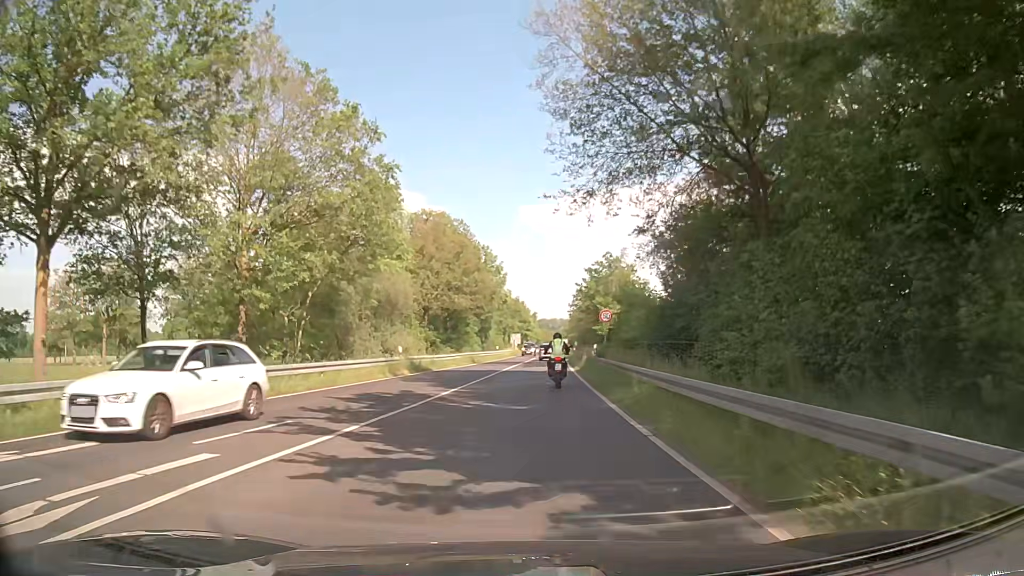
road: secondary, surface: asphalt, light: Day
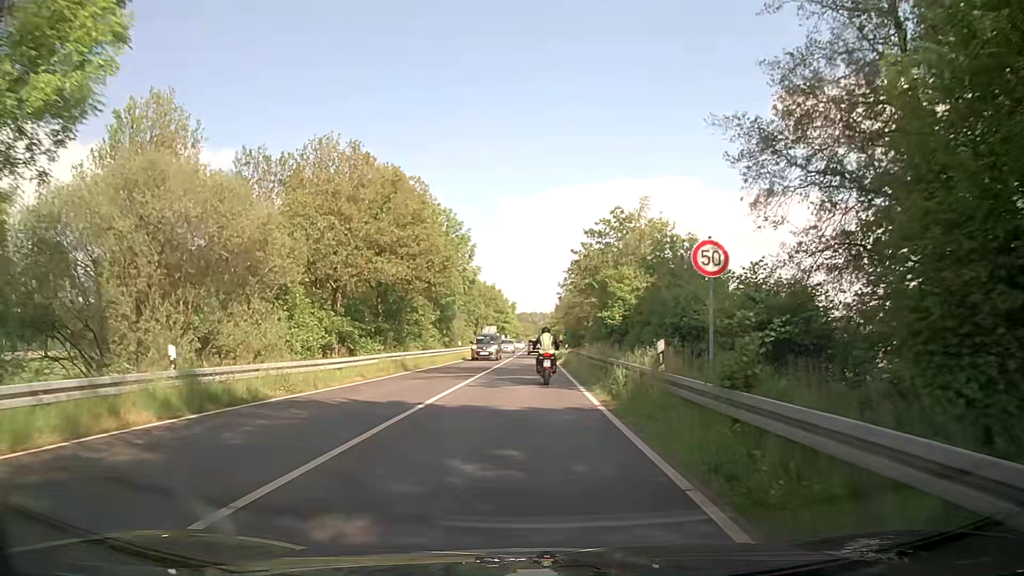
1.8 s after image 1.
(+0.6, +20.3) m; +2°
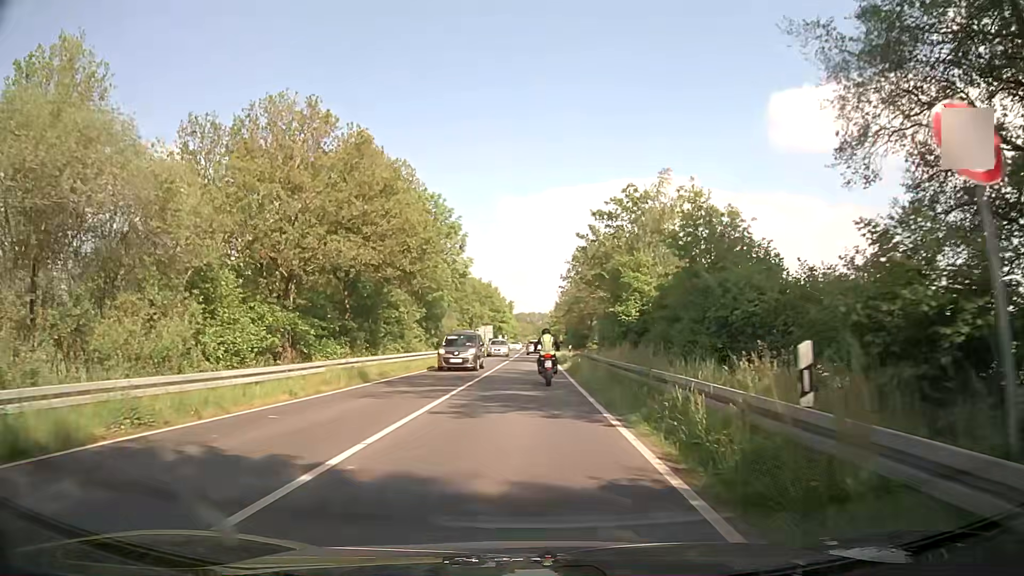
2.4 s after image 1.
(0.0, +6.8) m; +1°
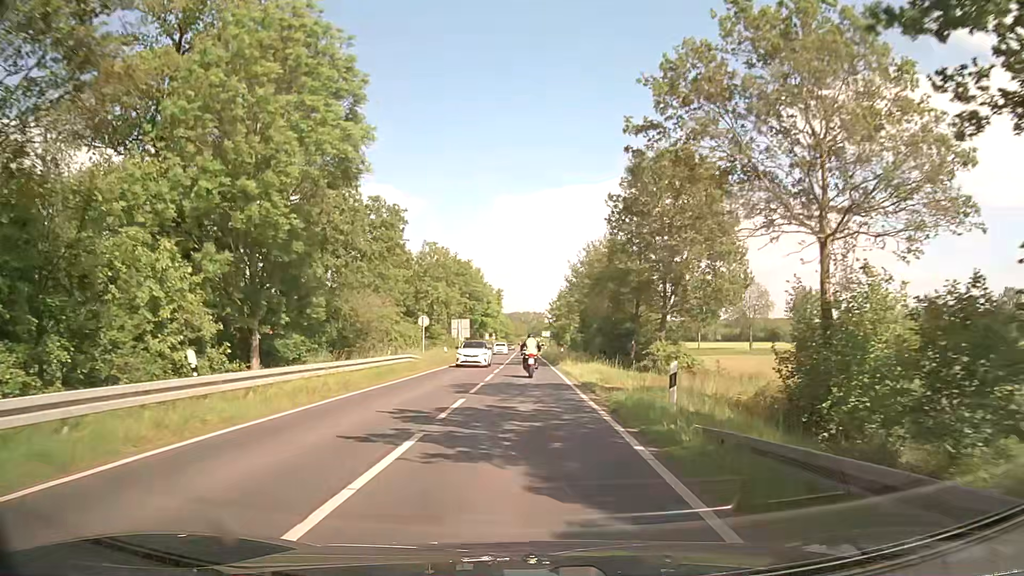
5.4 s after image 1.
(-0.2, +34.4) m; 0°
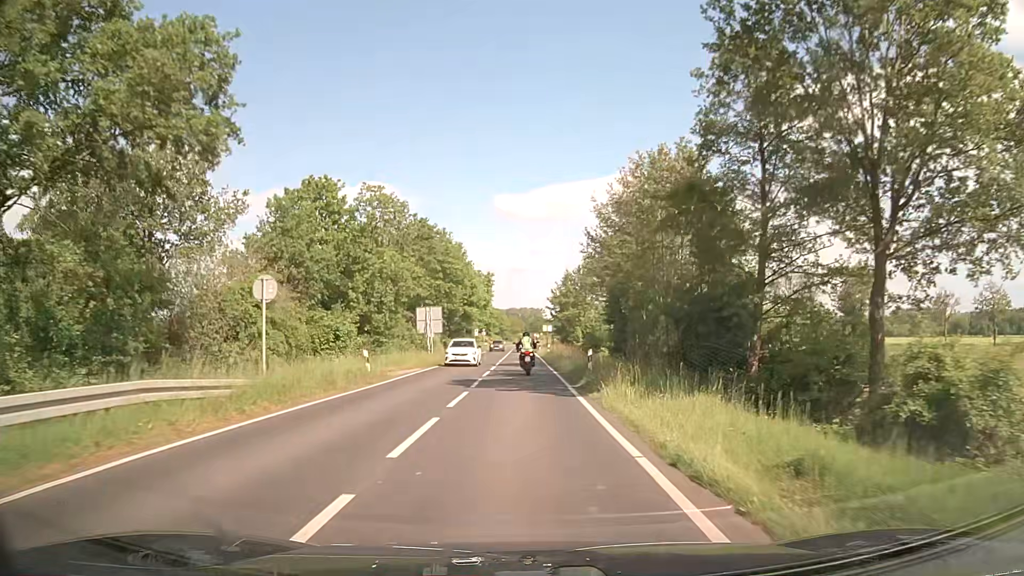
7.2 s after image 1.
(-0.1, +22.2) m; 0°
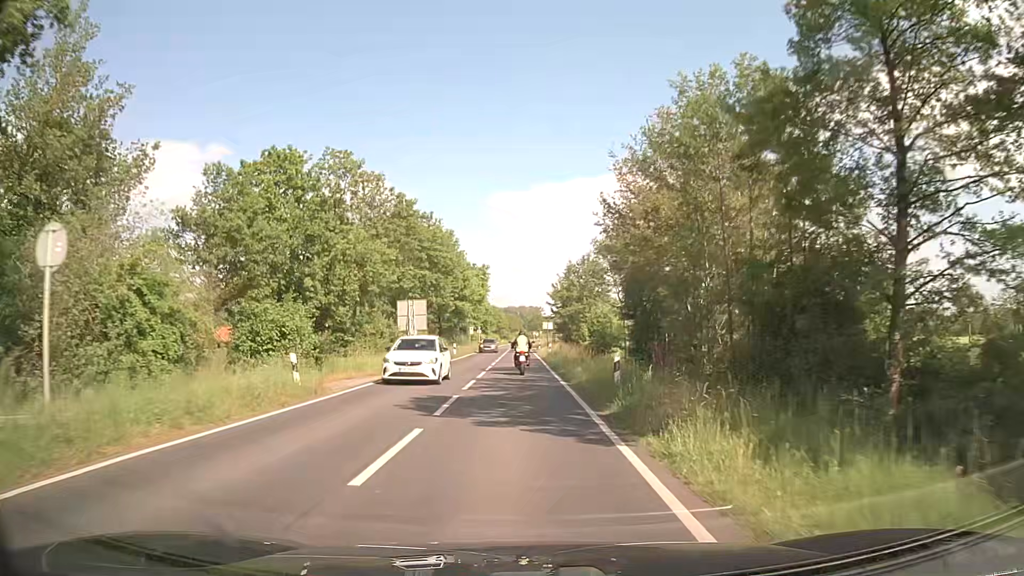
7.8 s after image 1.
(0.0, +7.5) m; 0°
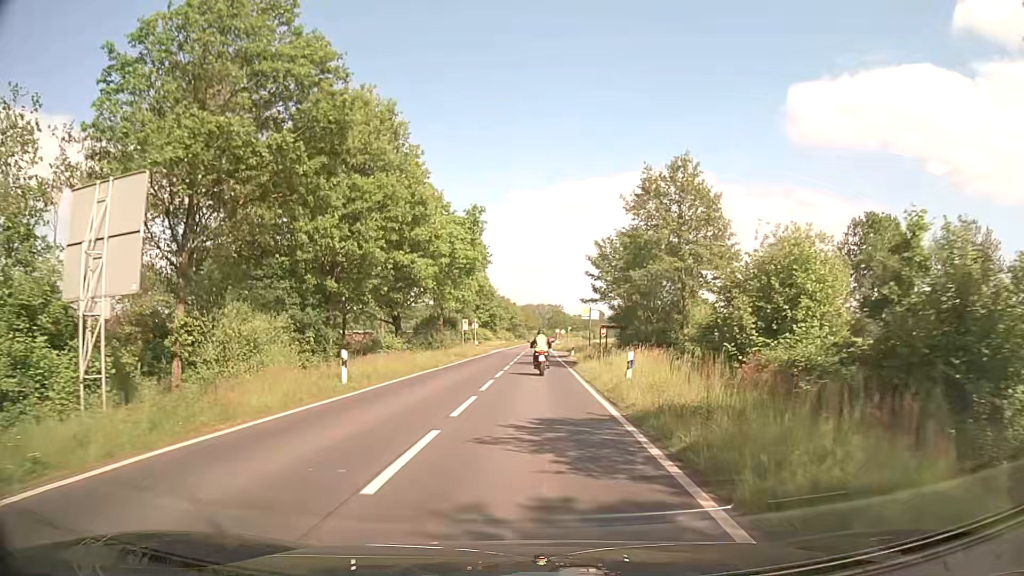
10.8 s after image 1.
(-0.3, +36.3) m; -2°
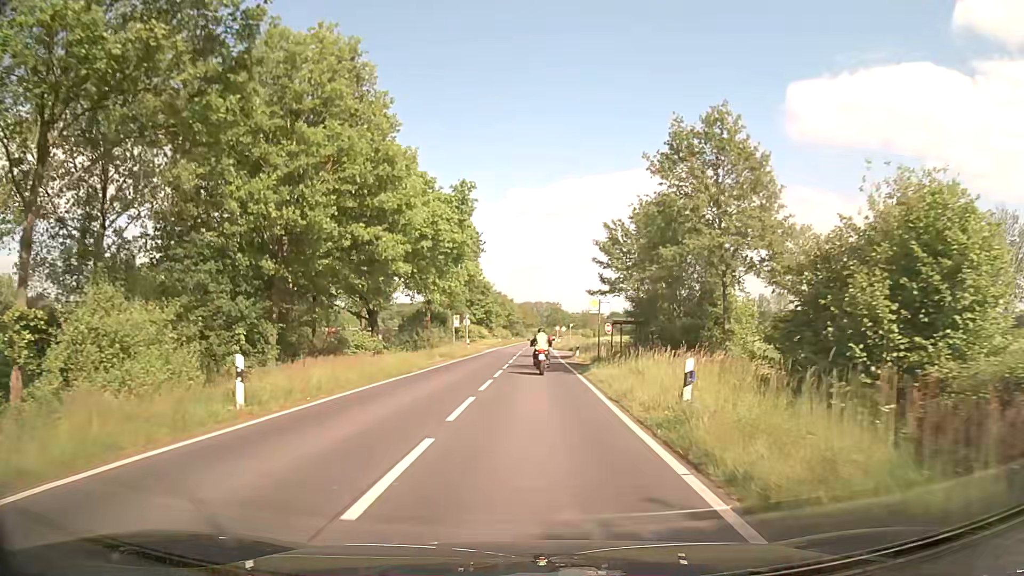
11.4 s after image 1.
(0.0, +6.8) m; 0°
